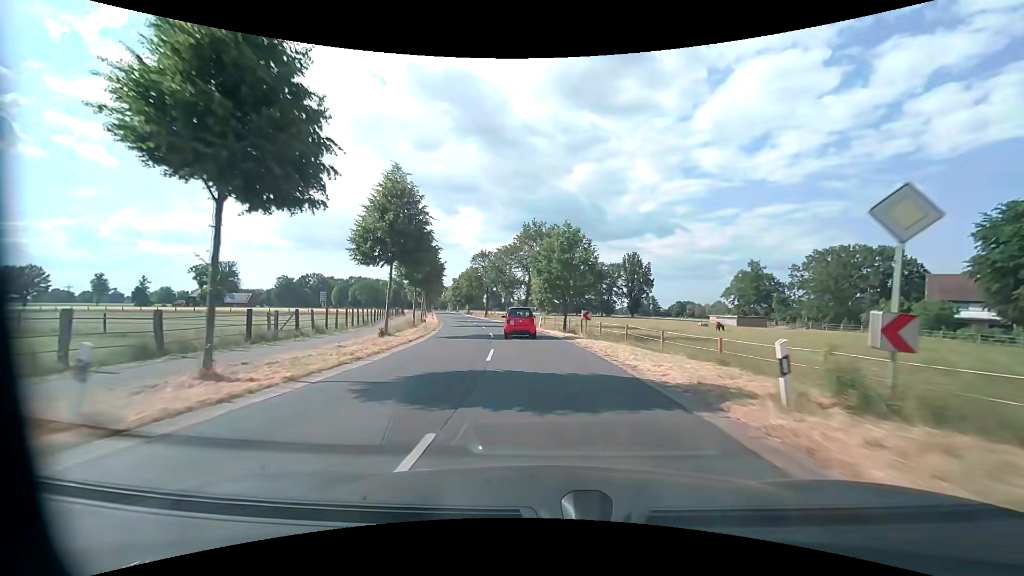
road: secondary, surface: asphalt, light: Day
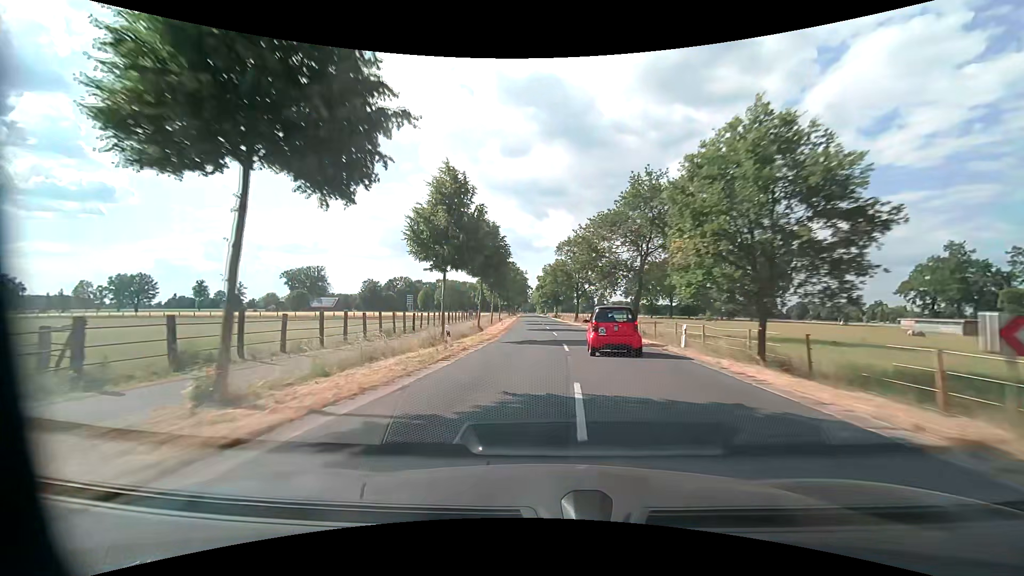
(-1.8, +20.8) m; -10°
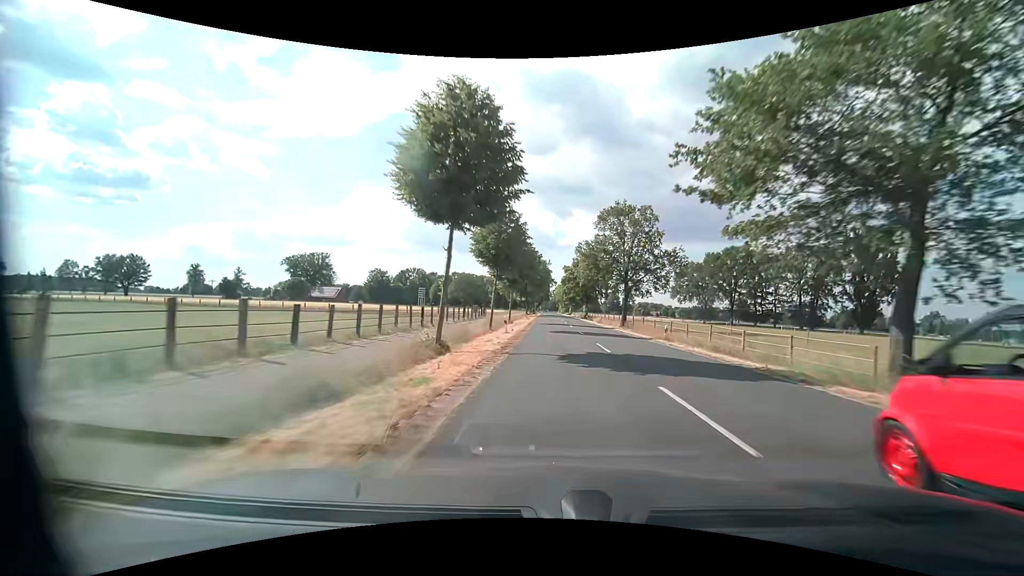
(-1.5, +24.7) m; -4°
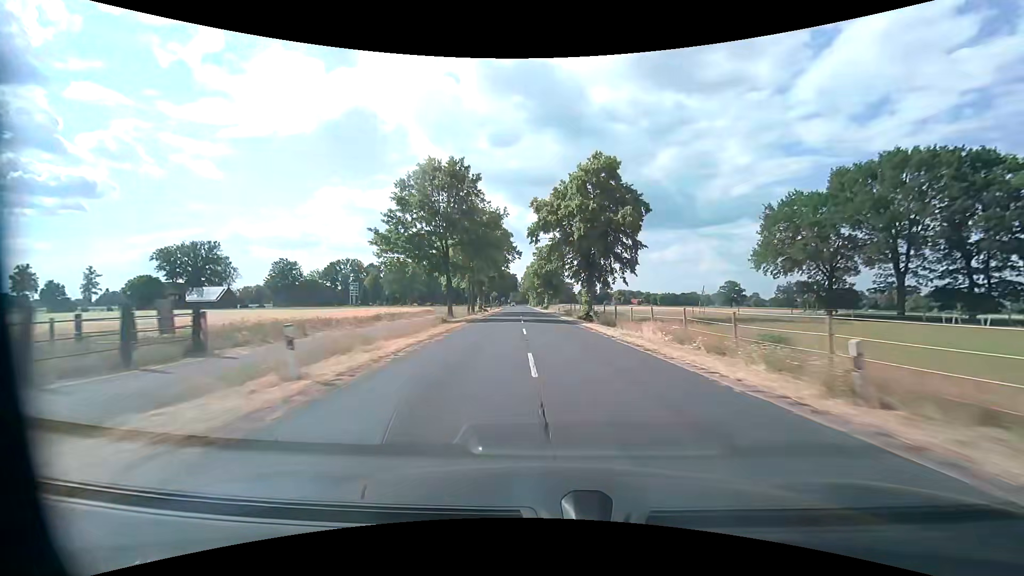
(+2.2, +56.7) m; +4°
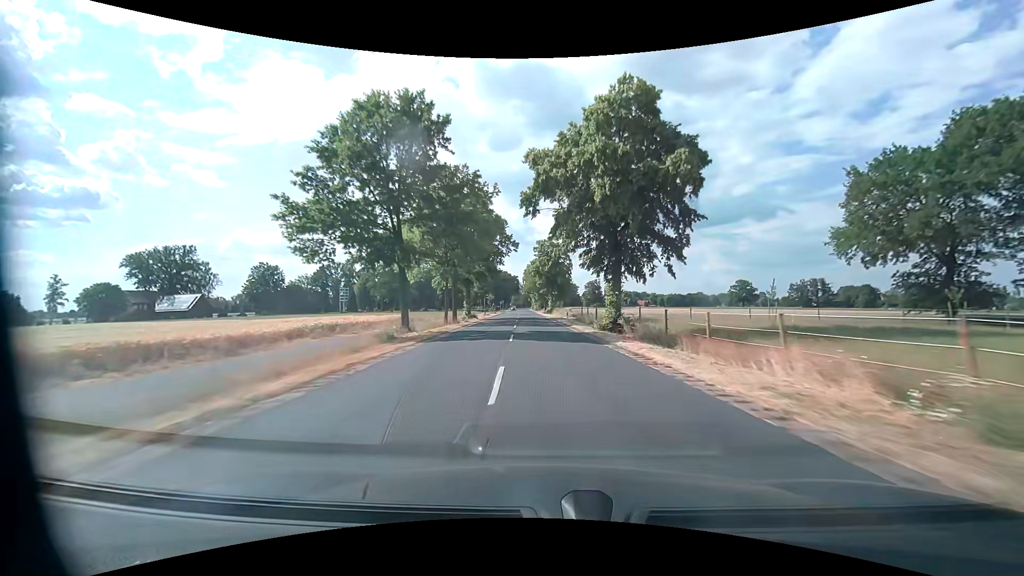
(-0.1, +14.1) m; 0°
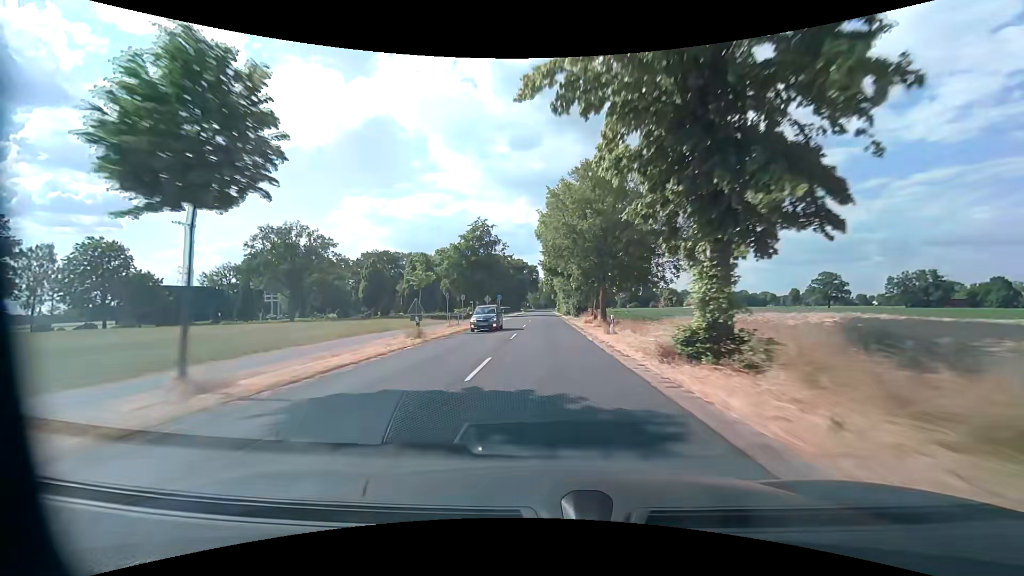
(-2.6, +70.0) m; -3°
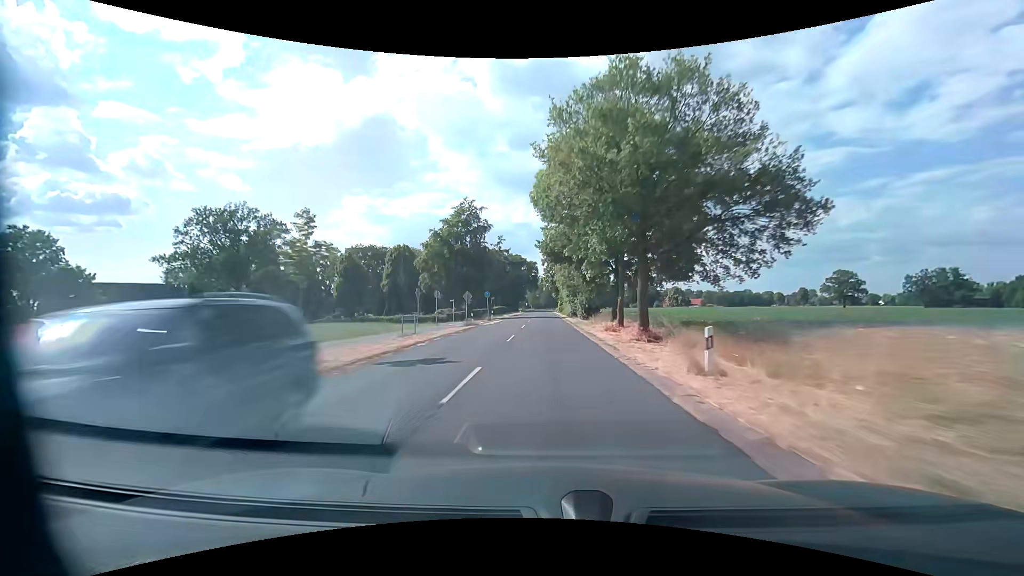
(0.0, +14.0) m; 0°
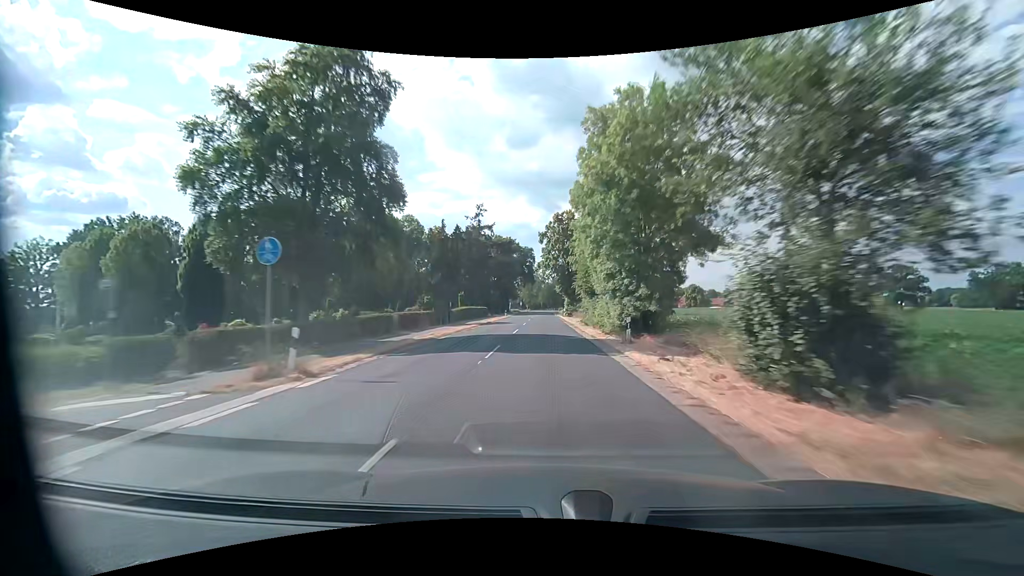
(+0.2, +42.0) m; 0°
(0, +10) (0, +20) (0, +30) (0, +40) (0, +50) (0, +60) (0, +70) (0, +80) (0, +90) (0, +100) m
